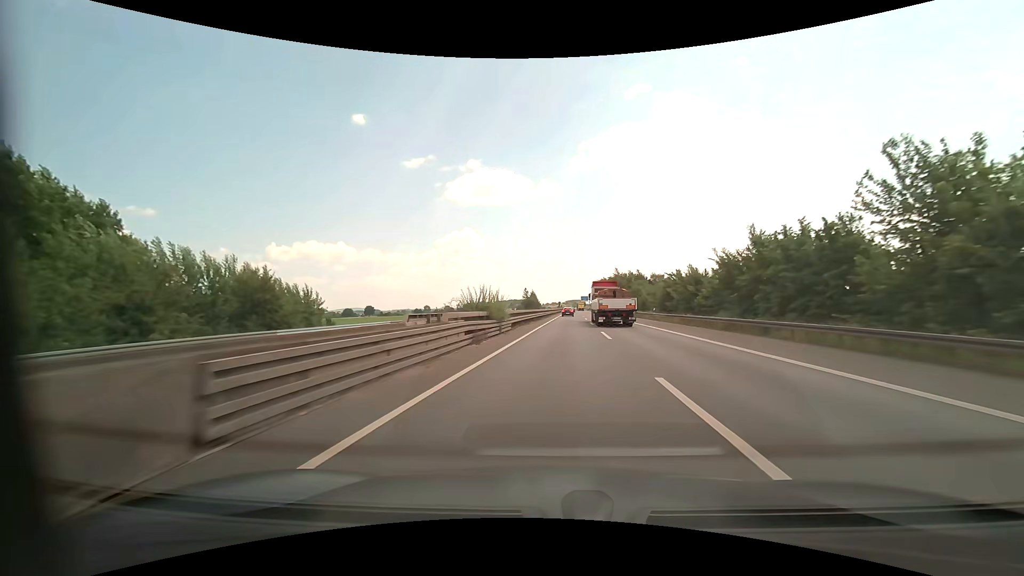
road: motorway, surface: asphalt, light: Day
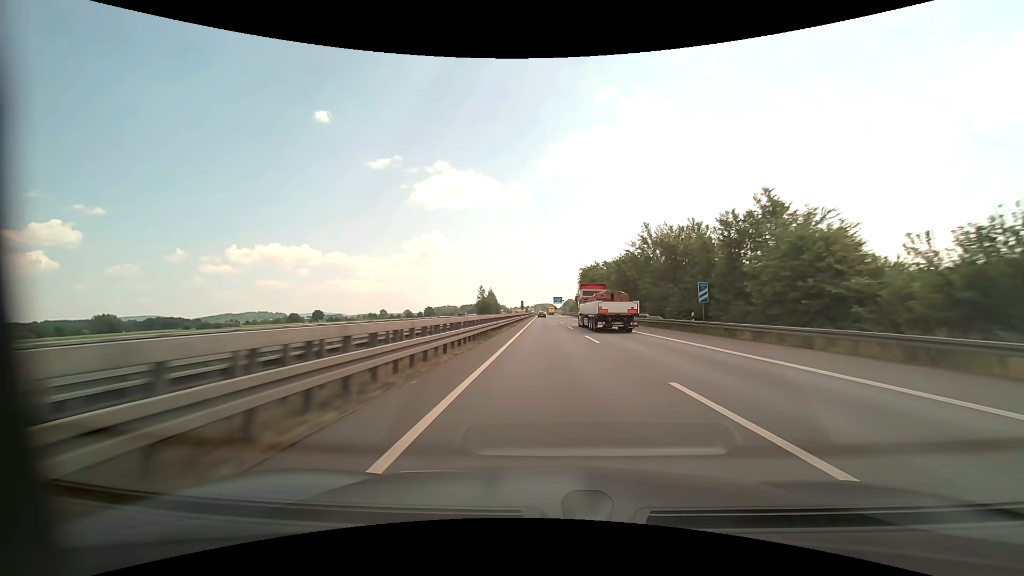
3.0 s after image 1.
(+3.1, +74.1) m; +4°
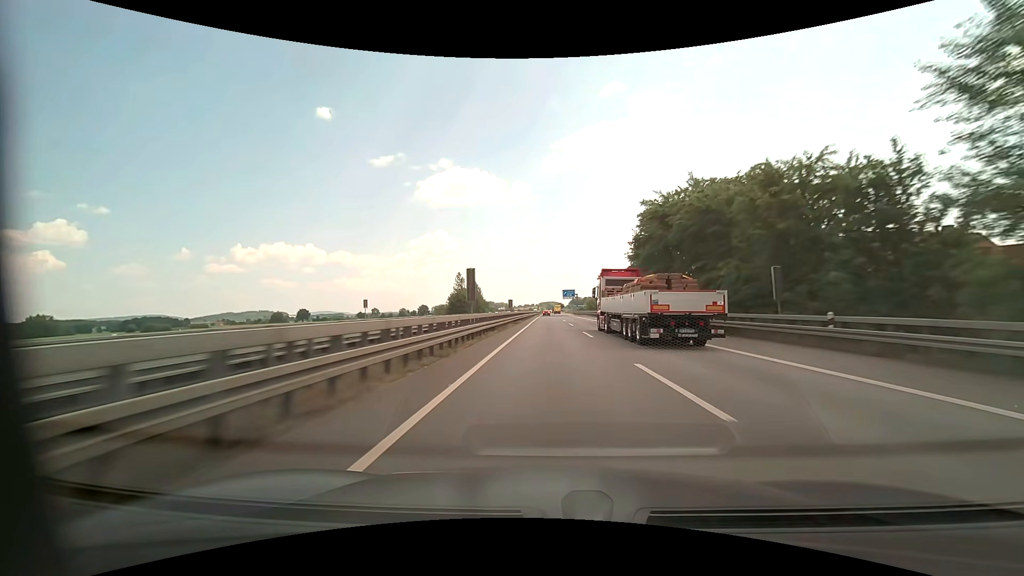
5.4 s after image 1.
(-0.3, +70.8) m; -1°
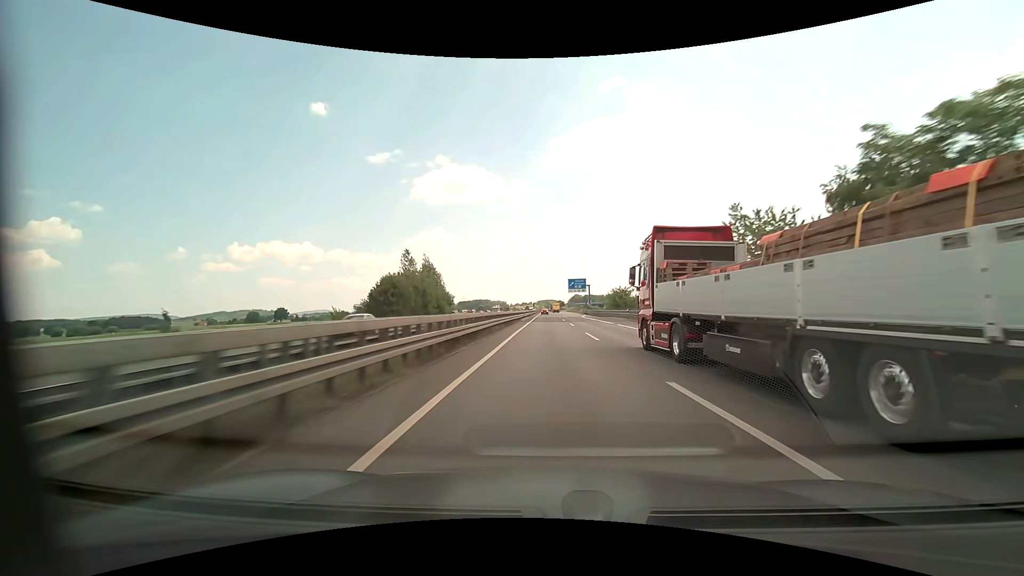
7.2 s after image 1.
(+0.2, +58.2) m; 0°
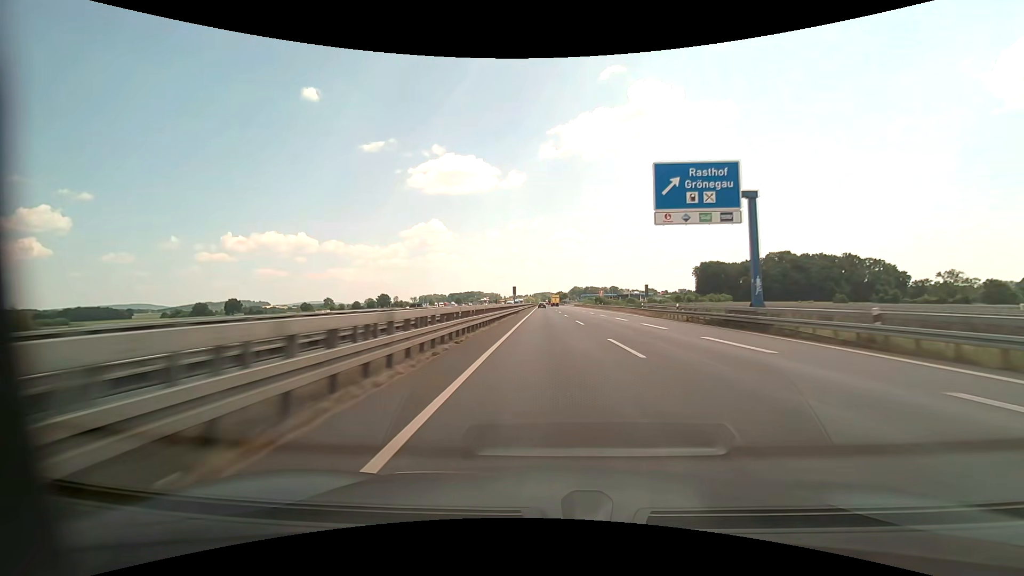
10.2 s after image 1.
(-0.3, +101.0) m; 0°
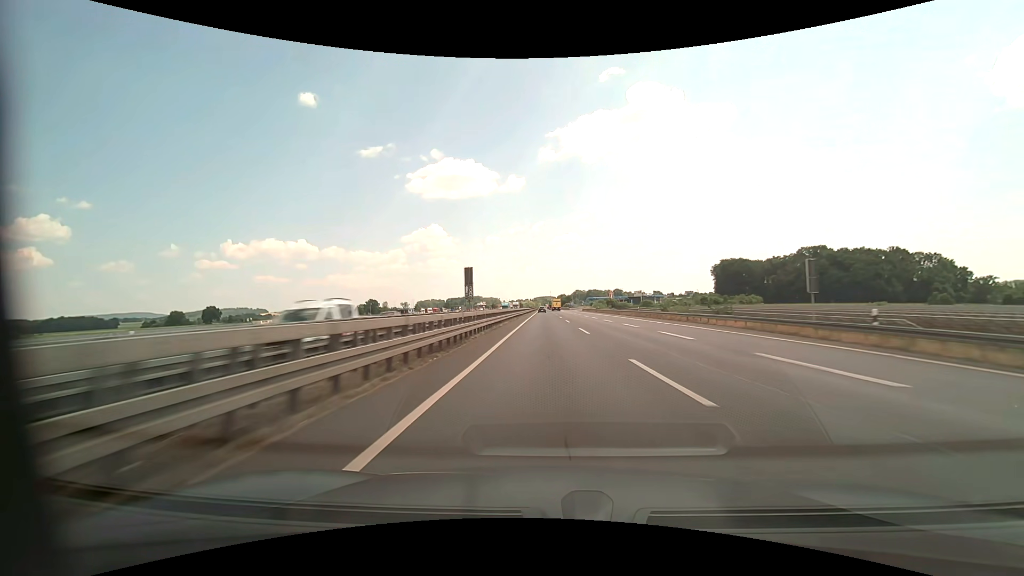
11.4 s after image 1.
(-0.1, +40.9) m; 0°
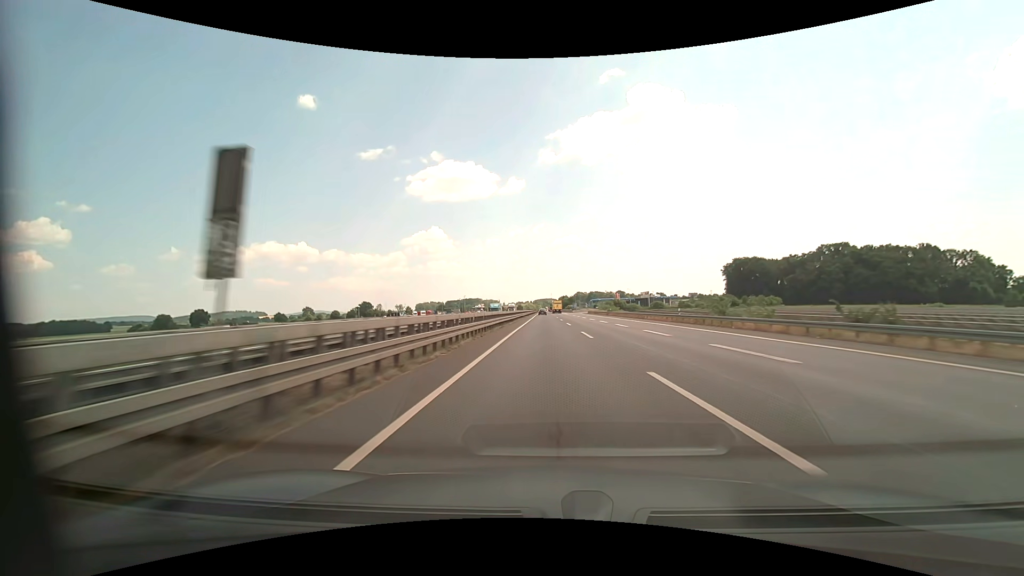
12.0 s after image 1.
(0.0, +20.5) m; 0°
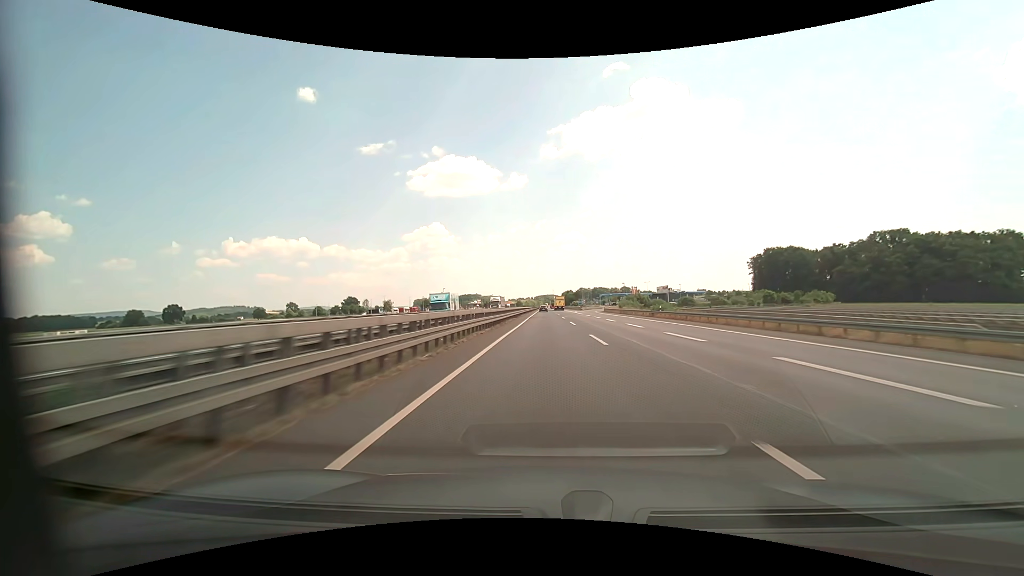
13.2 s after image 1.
(0.0, +41.1) m; 0°
(0, +10) (0, +20) (0, +30) (0, +40) (0, +50) (0, +60) (0, +70) (0, +80) (0, +90) (0, +100) m
